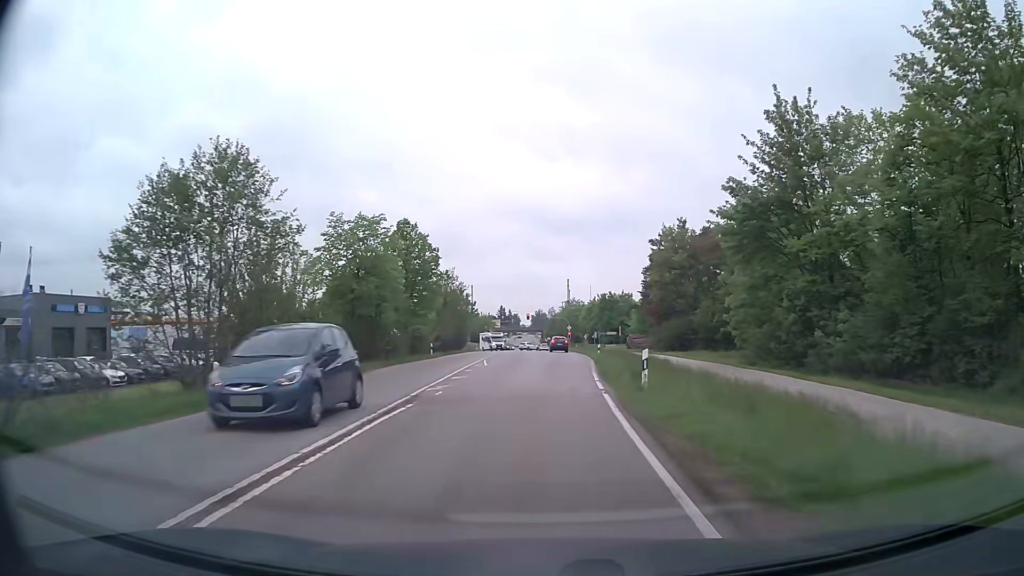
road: secondary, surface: asphalt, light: Day
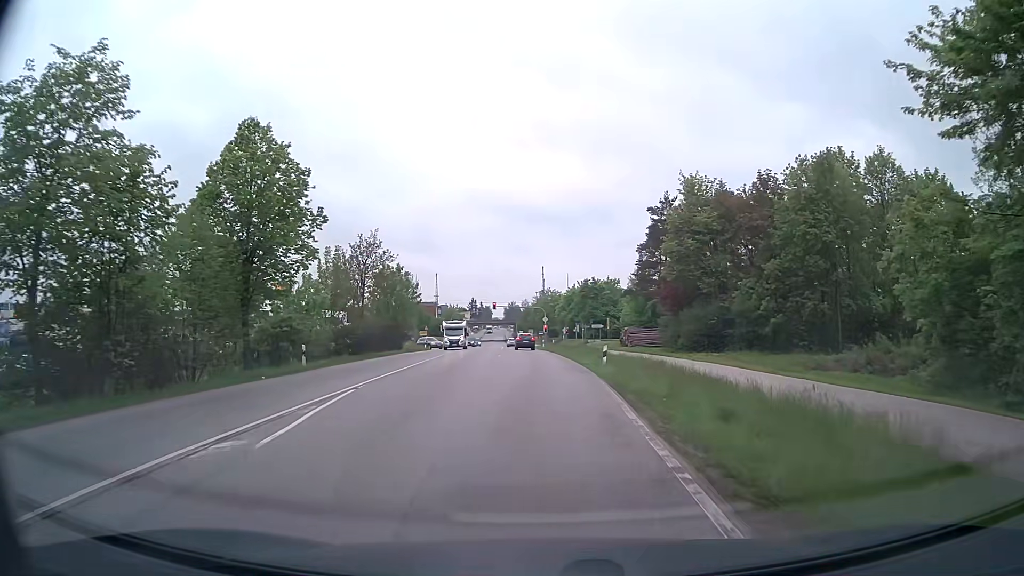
(+0.5, +21.8) m; +2°
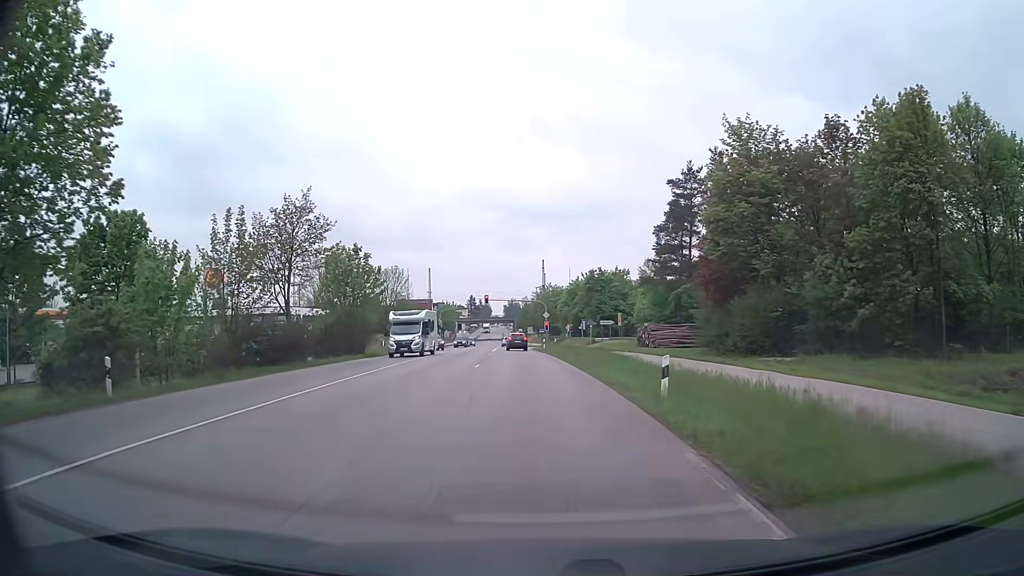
(+0.1, +13.3) m; +1°
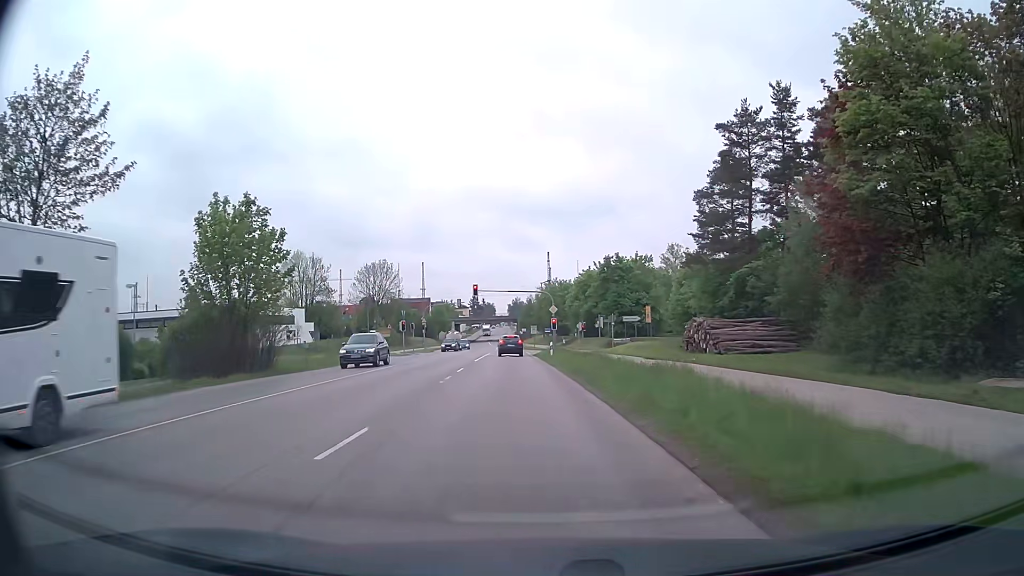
(-0.2, +18.3) m; -1°
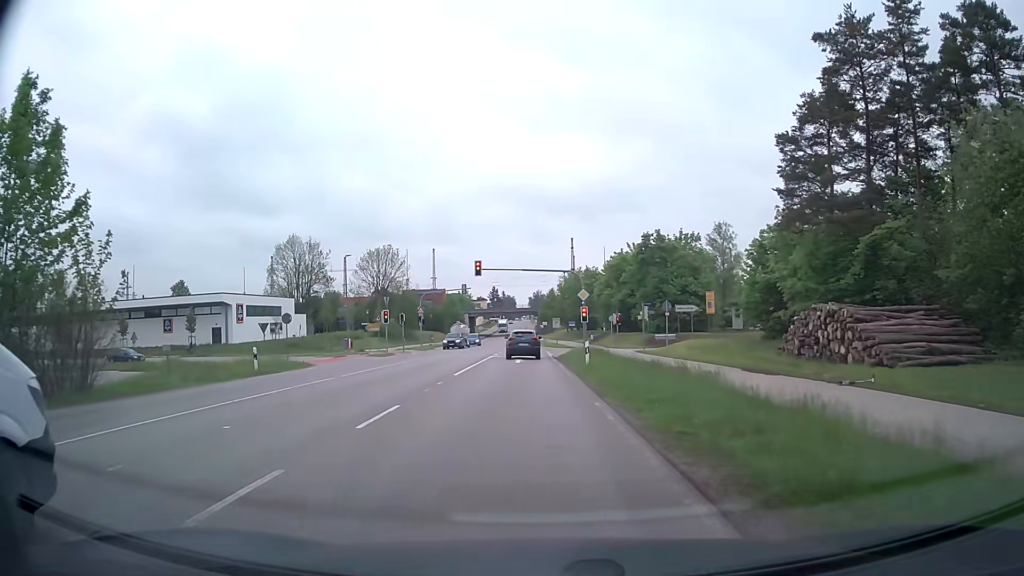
(-0.3, +15.7) m; -2°
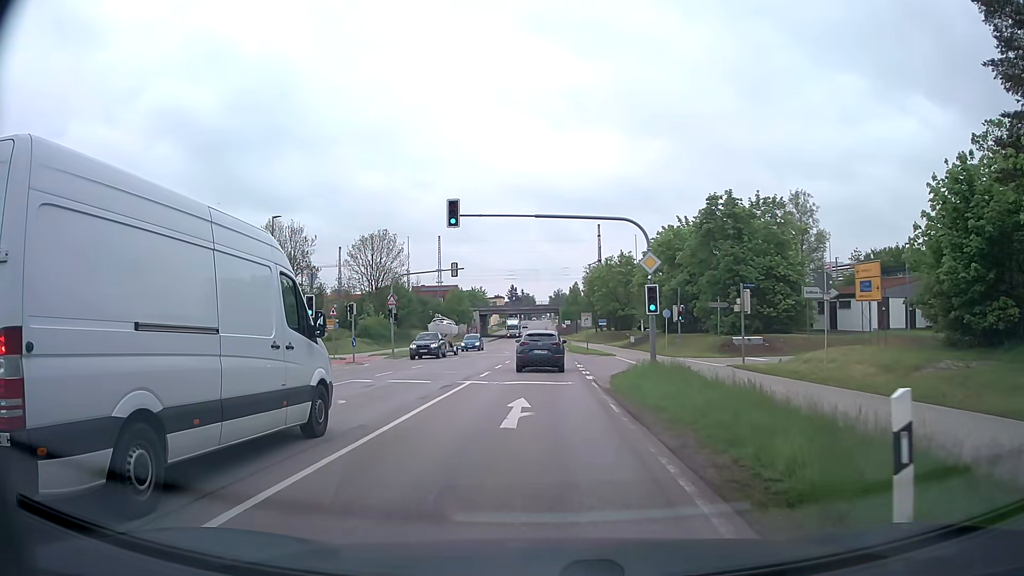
(-0.2, +21.0) m; -1°
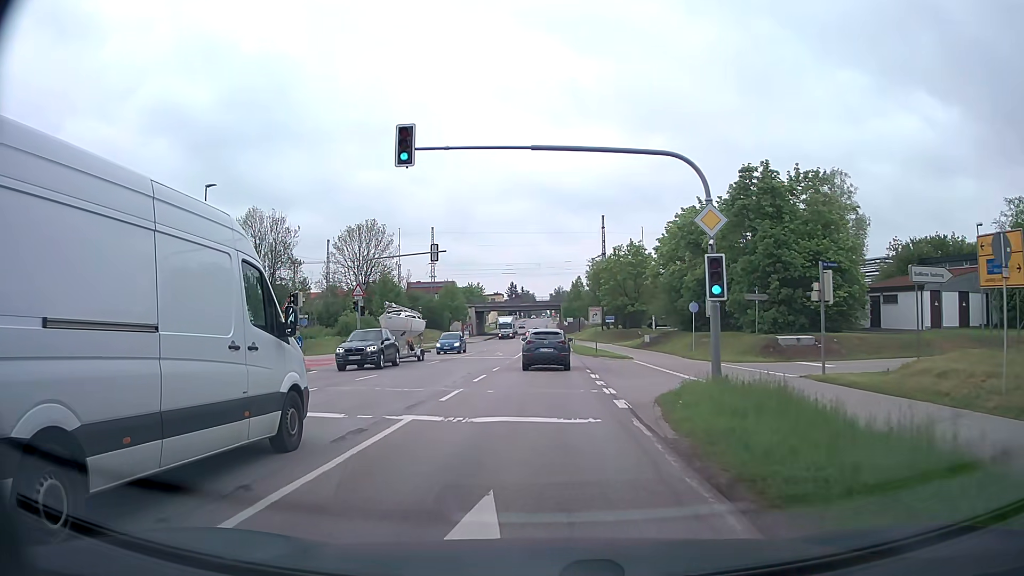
(0.0, +9.0) m; +1°
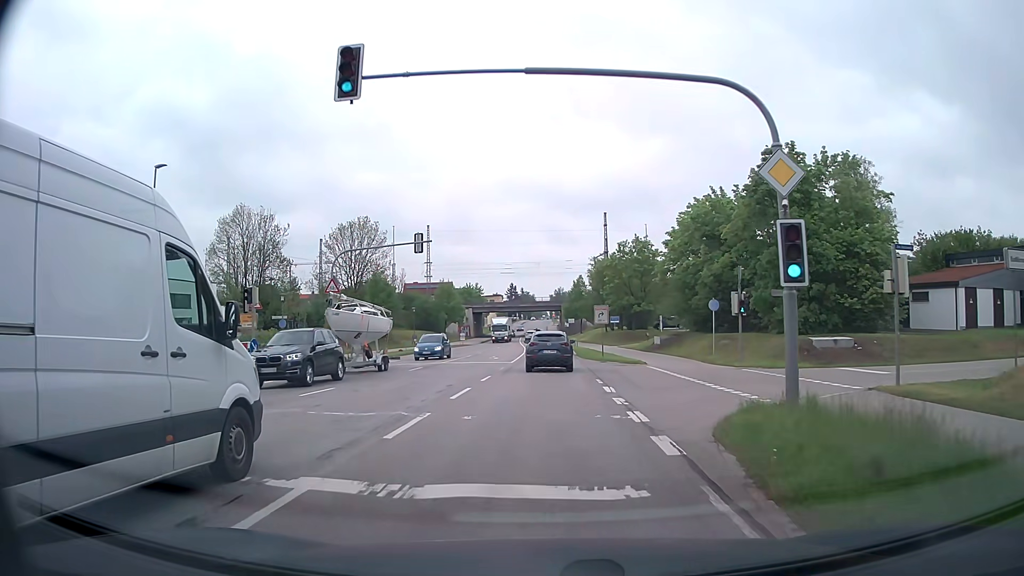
(-0.1, +5.0) m; -1°
(0, +10) (0, +20) (0, +30) (0, +40) (0, +50) (0, +60) (-1, +70) (-1, +80) (-1, +90) (-2, +100) m
